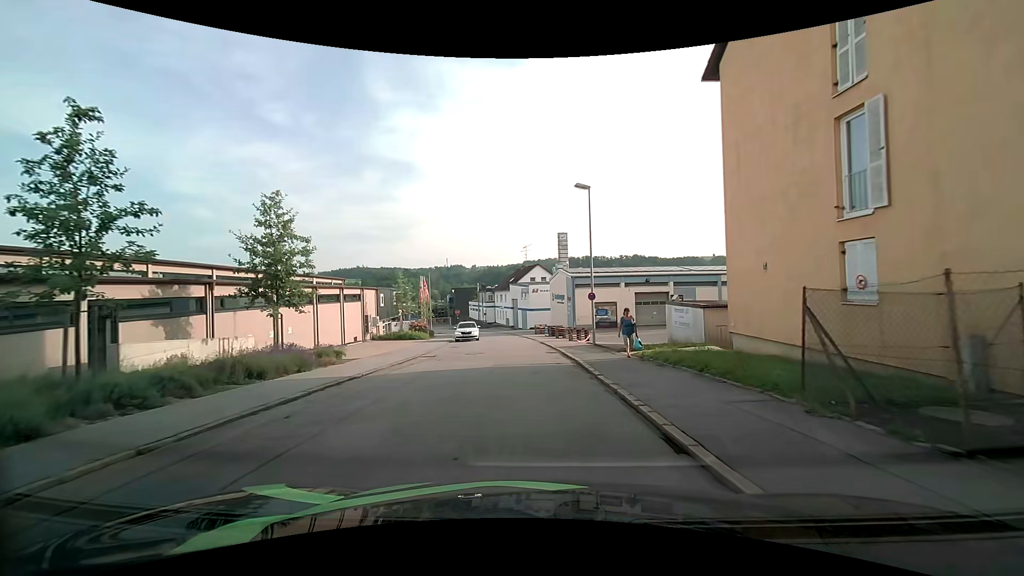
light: Day
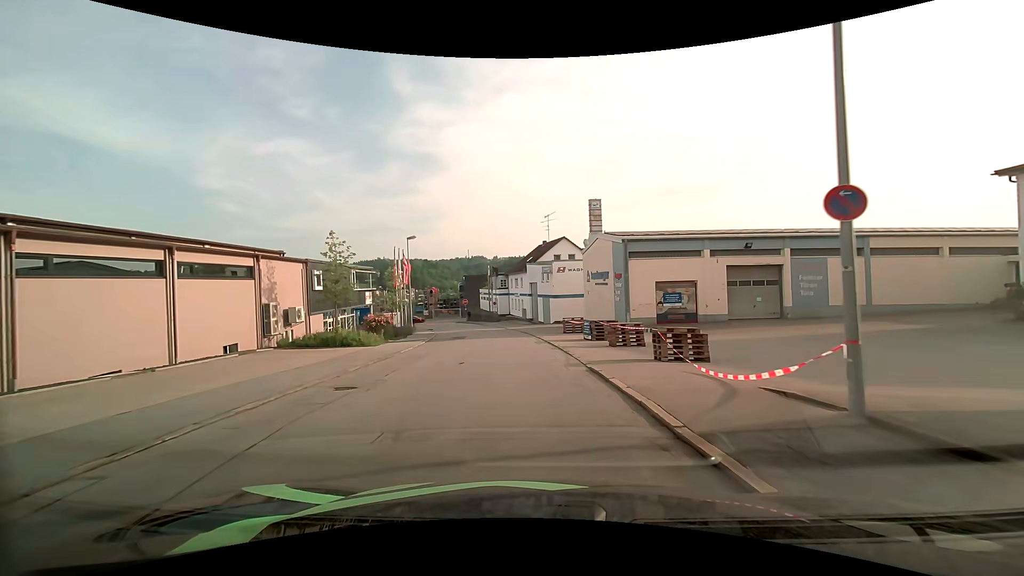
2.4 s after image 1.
(-0.4, +19.3) m; -2°
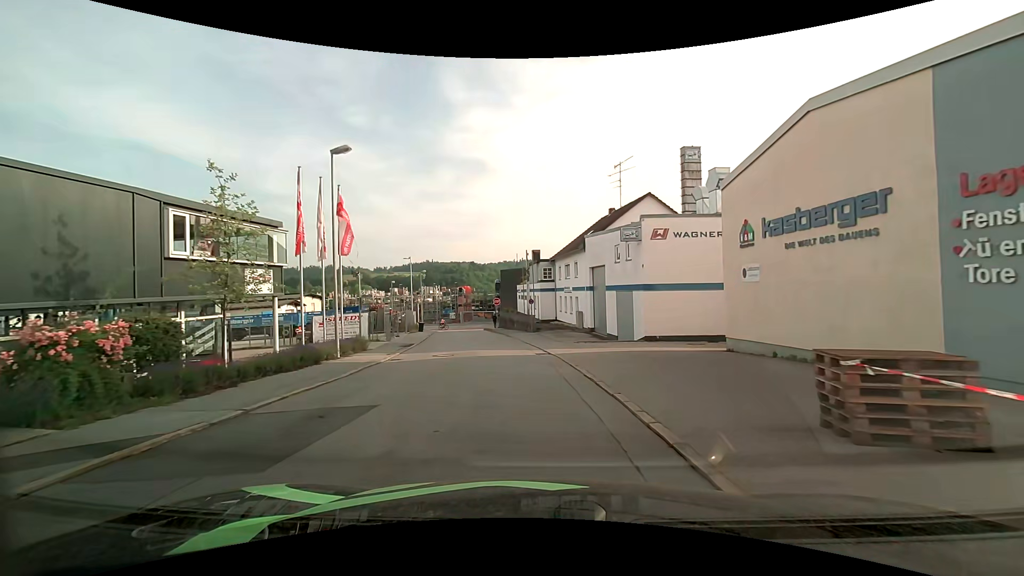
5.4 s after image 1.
(-1.0, +23.7) m; -6°
